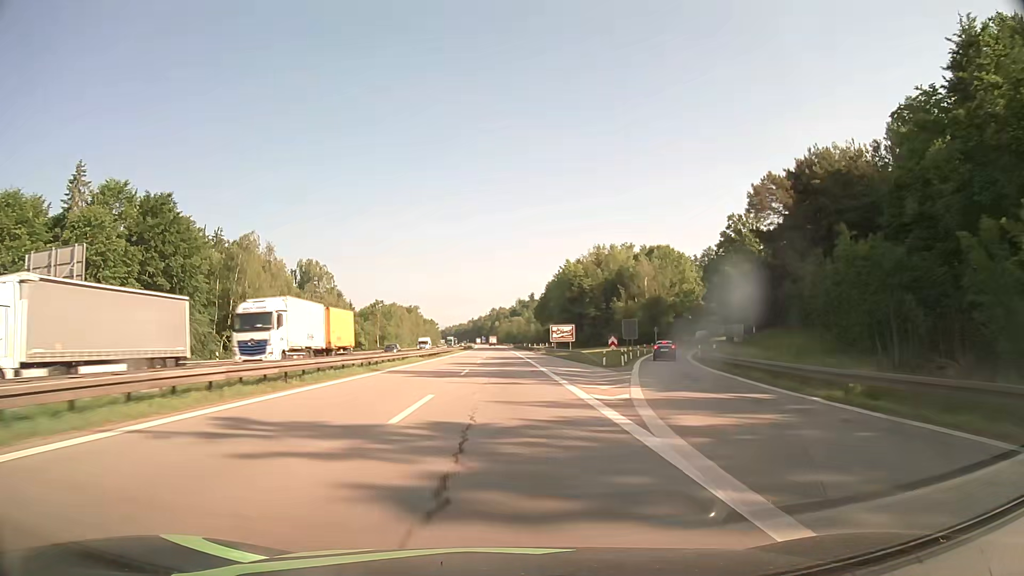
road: motorway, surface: asphalt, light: Day
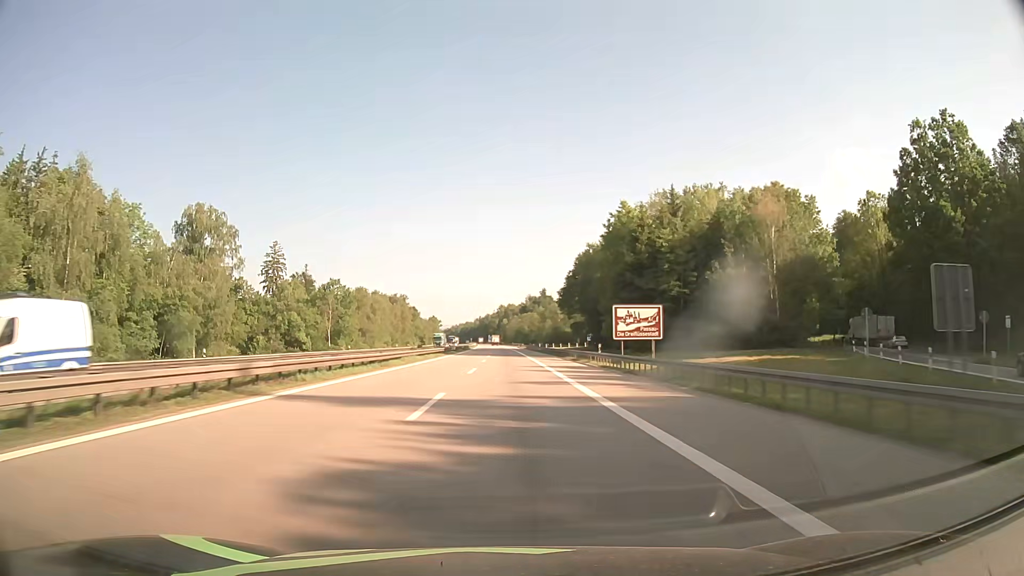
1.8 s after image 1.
(-0.3, +53.8) m; -1°
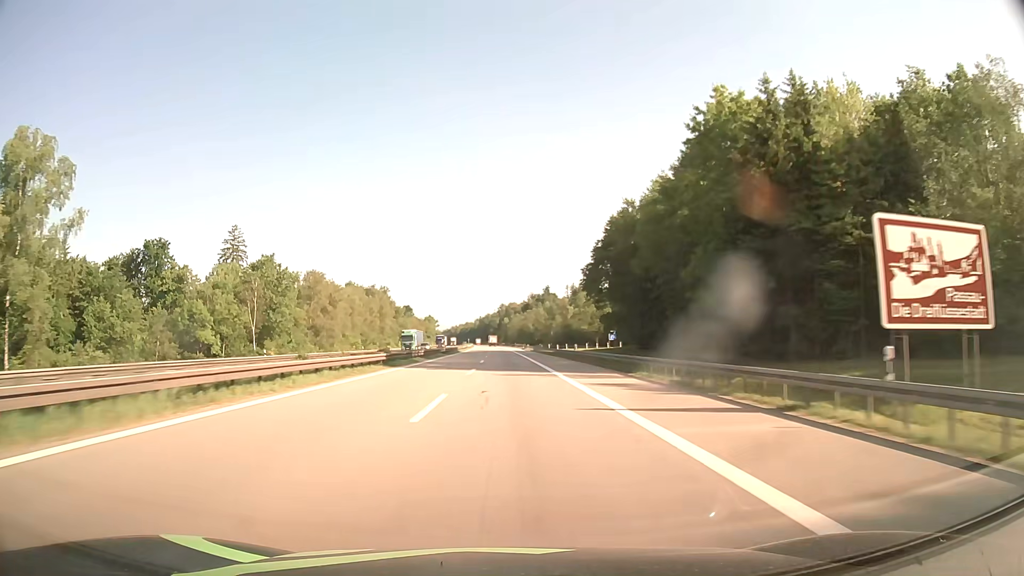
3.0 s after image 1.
(-0.1, +36.0) m; 0°
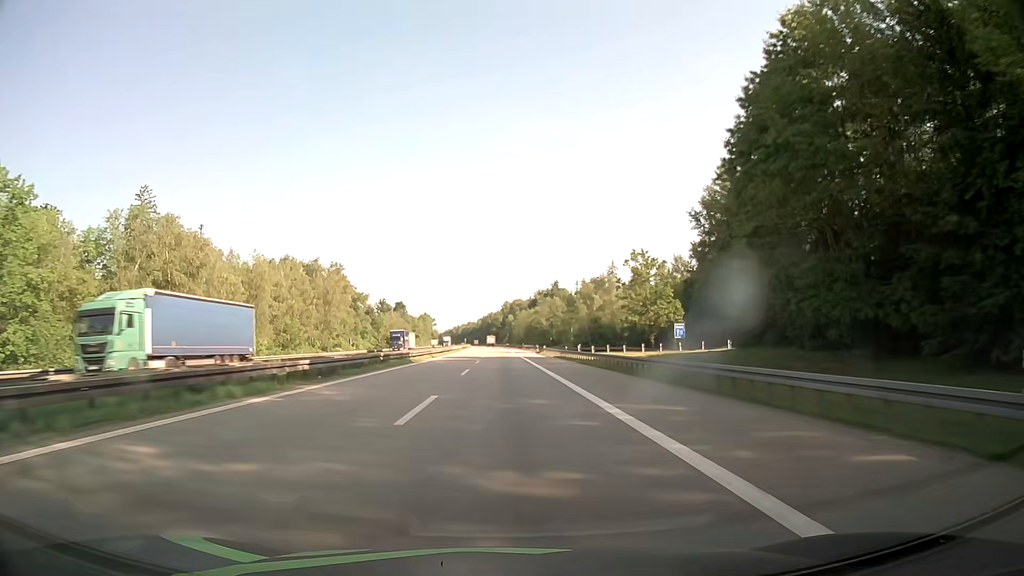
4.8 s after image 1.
(0.0, +54.4) m; 0°
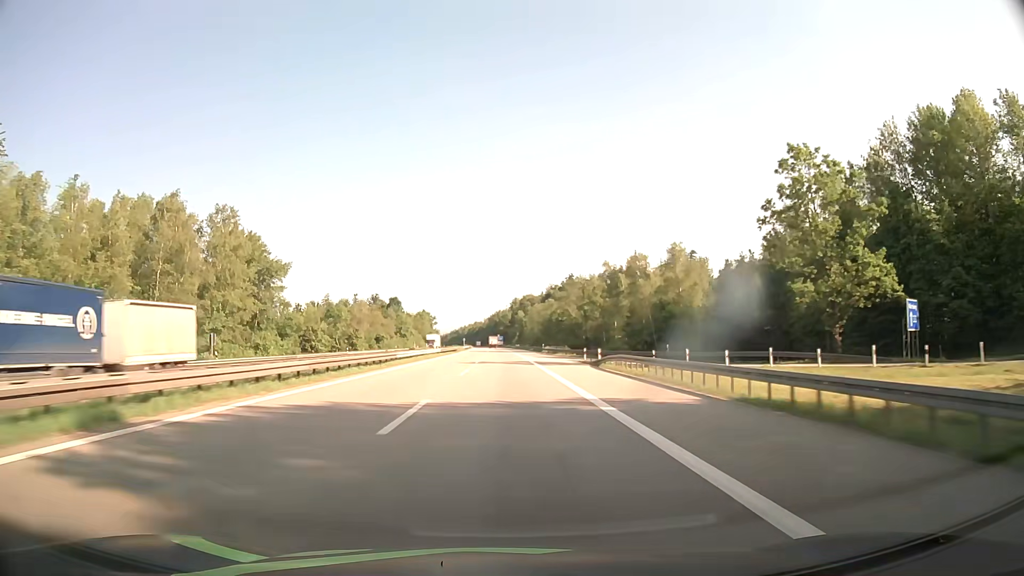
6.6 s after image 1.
(-0.3, +55.0) m; -1°
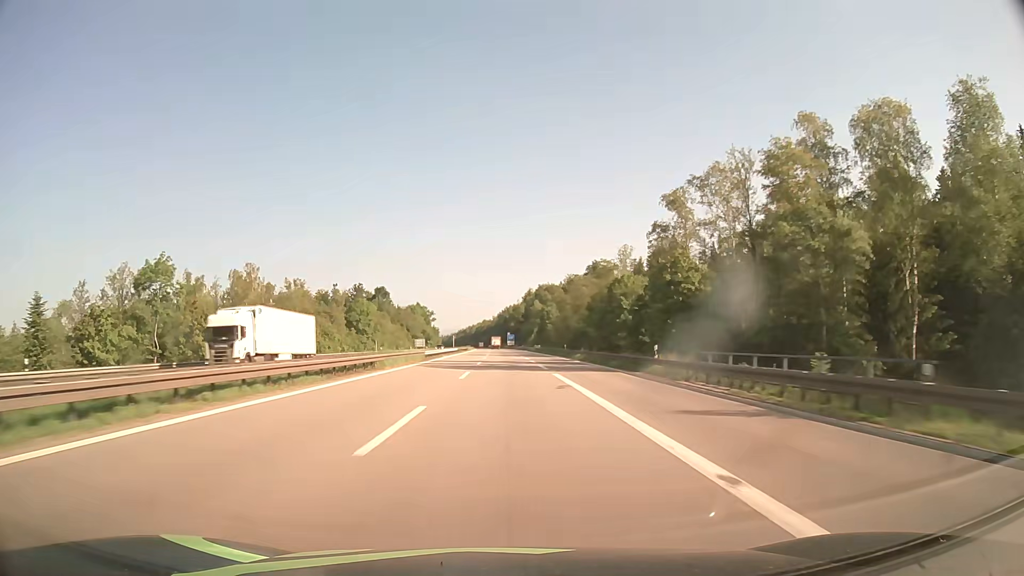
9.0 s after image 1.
(-0.5, +73.7) m; -1°
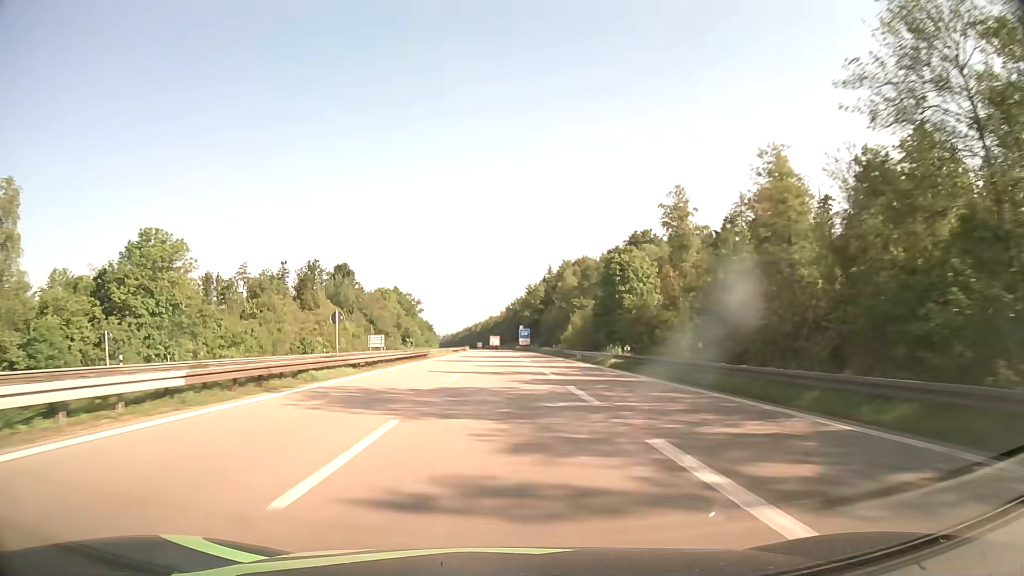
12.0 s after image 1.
(-0.7, +92.5) m; -1°
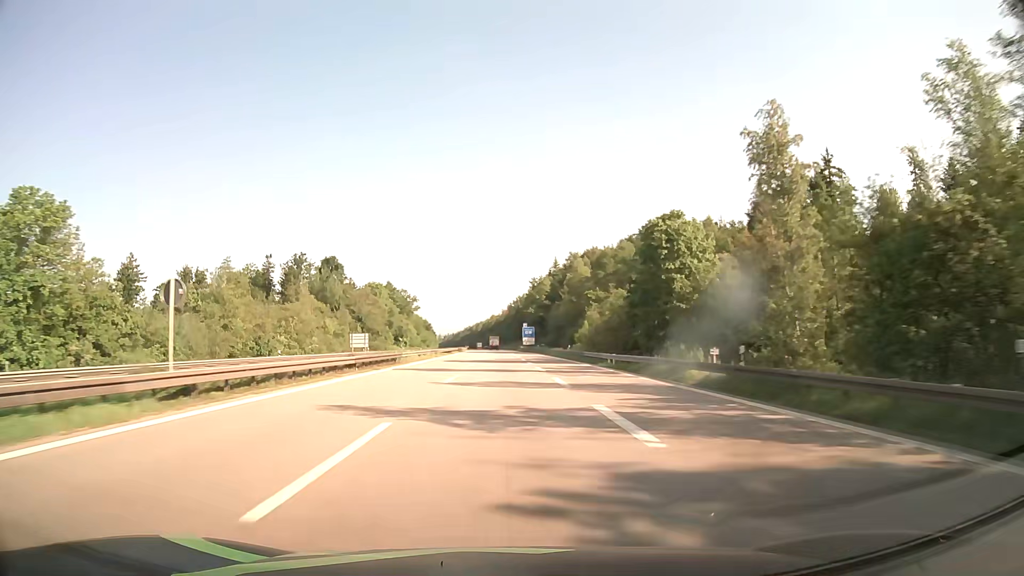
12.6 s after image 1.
(0.0, +18.6) m; 0°
(0, +10) (0, +20) (0, +30) (0, +40) (0, +50) (0, +60) (0, +70) (-1, +80) (-1, +90) (-1, +100) m
